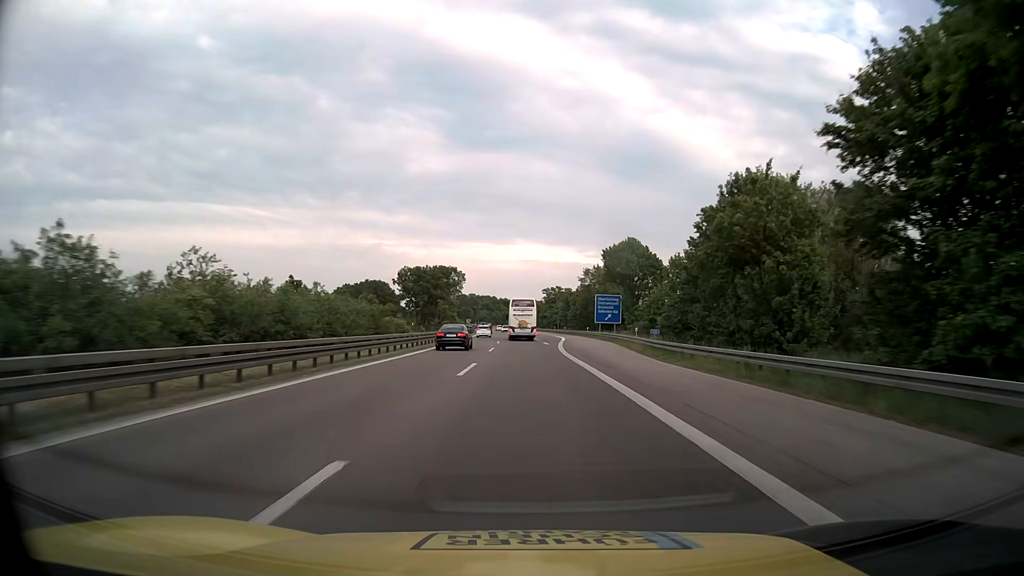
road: motorway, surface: asphalt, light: Day
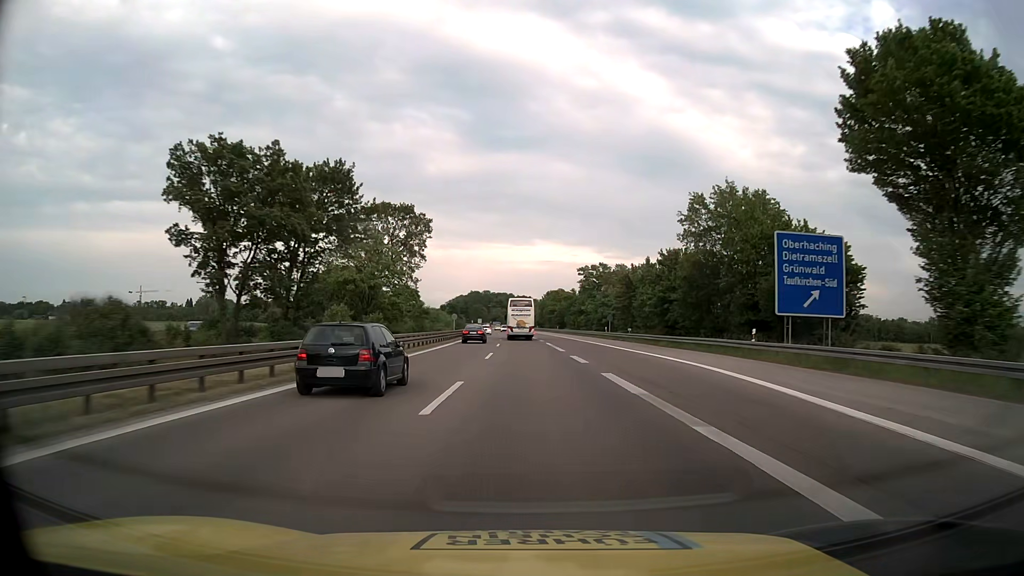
(-0.9, +62.9) m; -2°
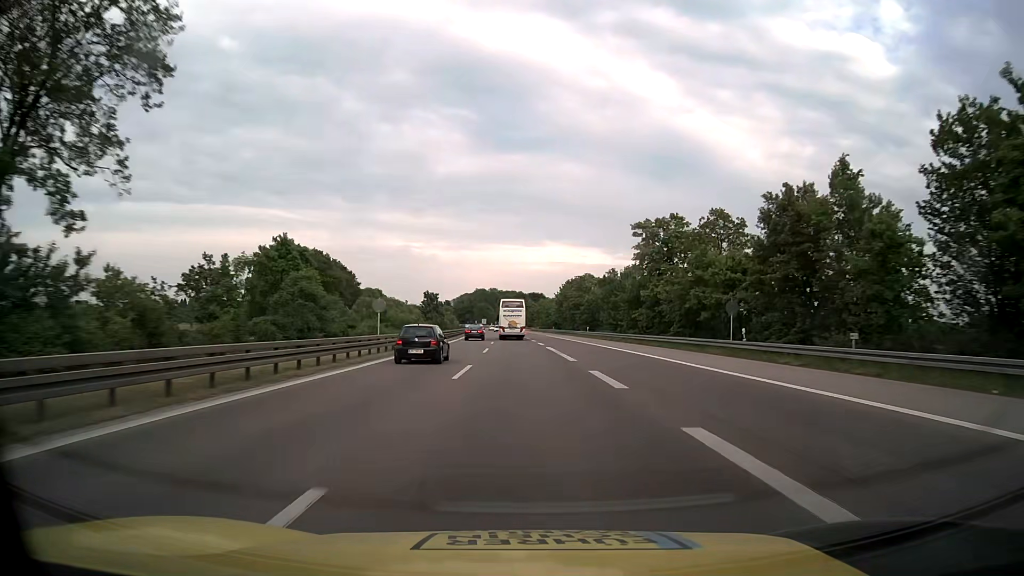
(-0.3, +47.4) m; -1°
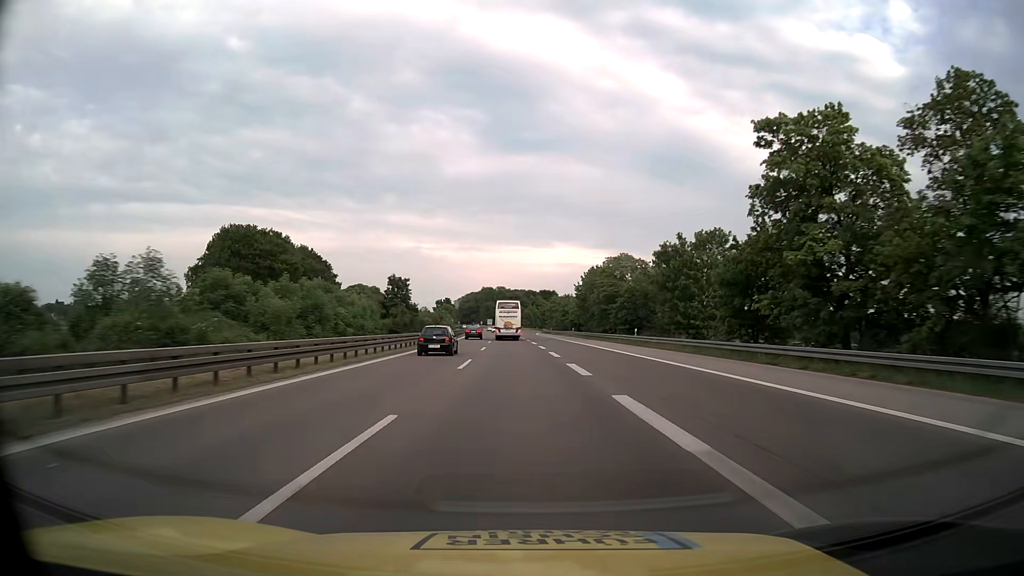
(-0.2, +31.6) m; -1°
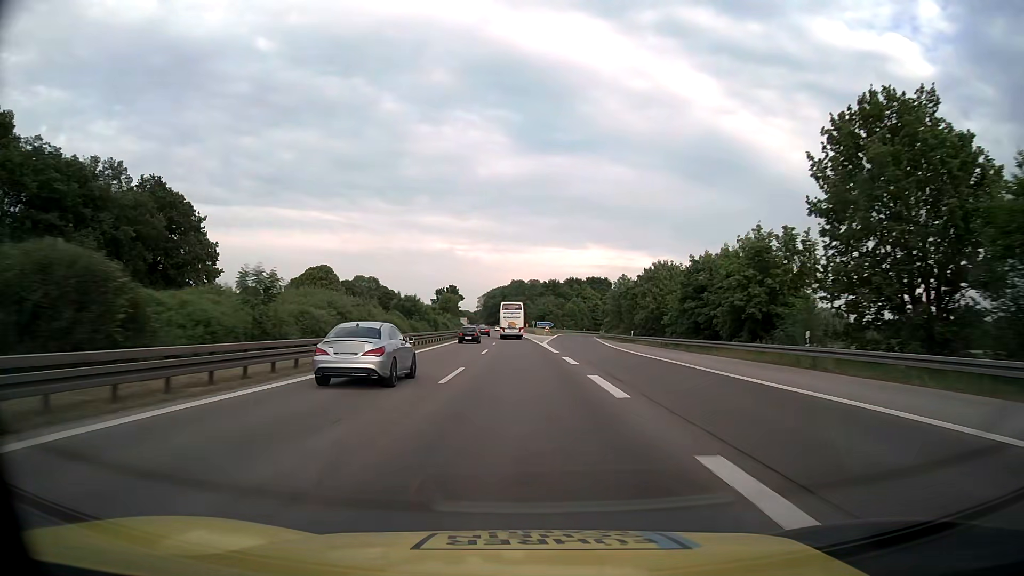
(-1.9, +78.9) m; -3°
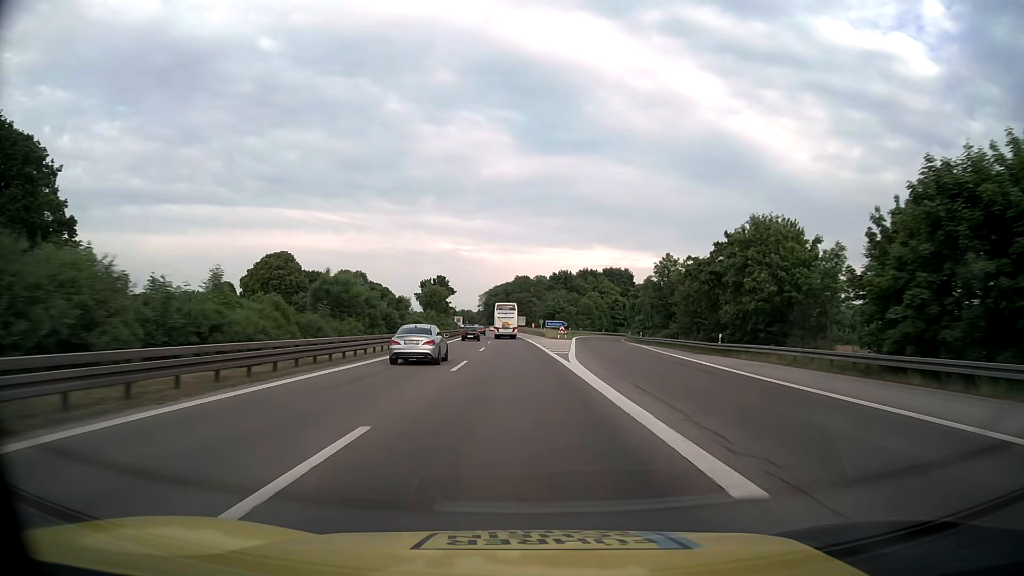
(-0.1, +31.6) m; 0°
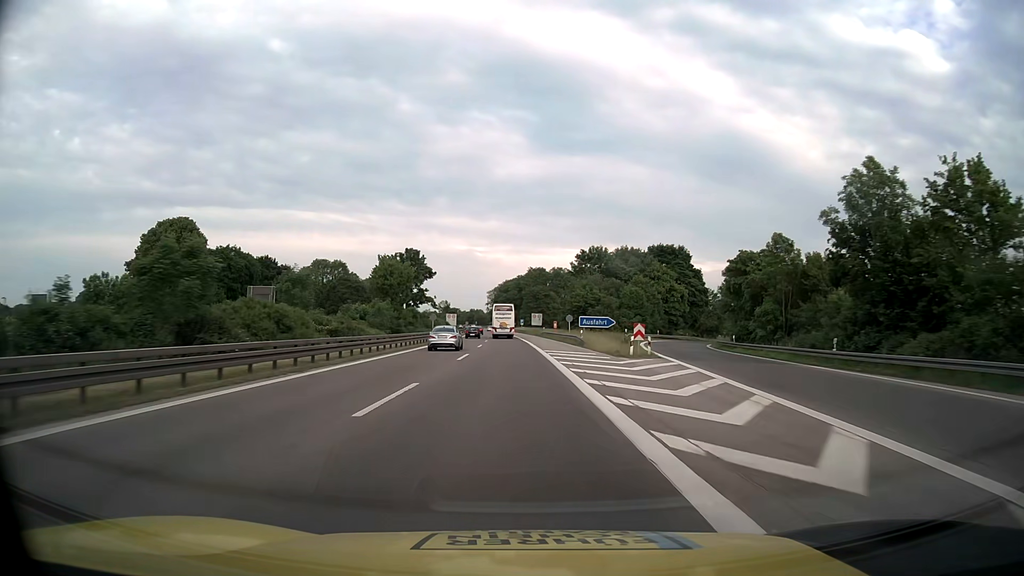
(-0.4, +47.4) m; -1°
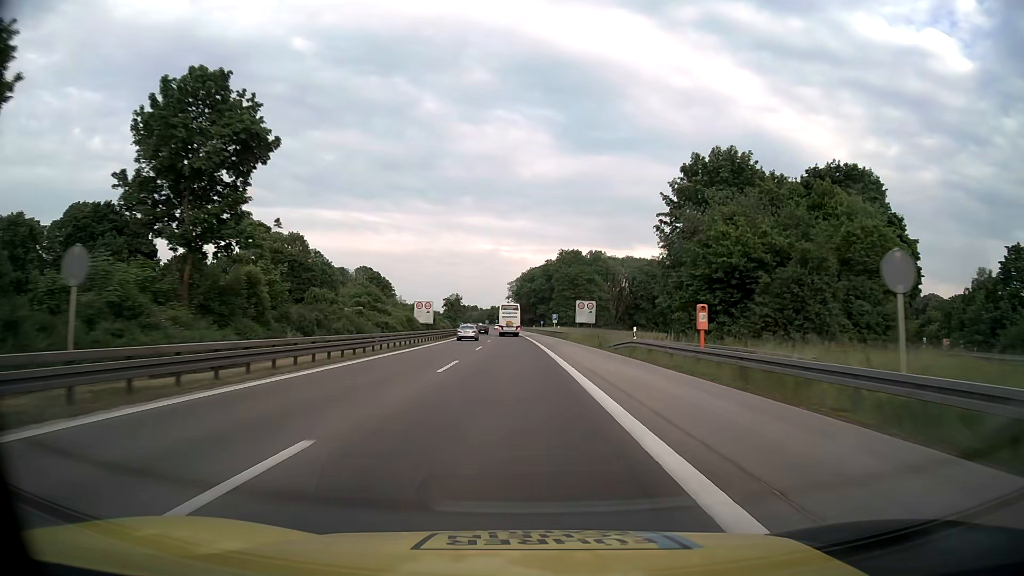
(-1.4, +63.1) m; -2°
(0, +10) (0, +20) (0, +30) (-1, +40) (-1, +50) (-1, +60) (-2, +70) (-2, +80) (-2, +90) (-3, +100) m
